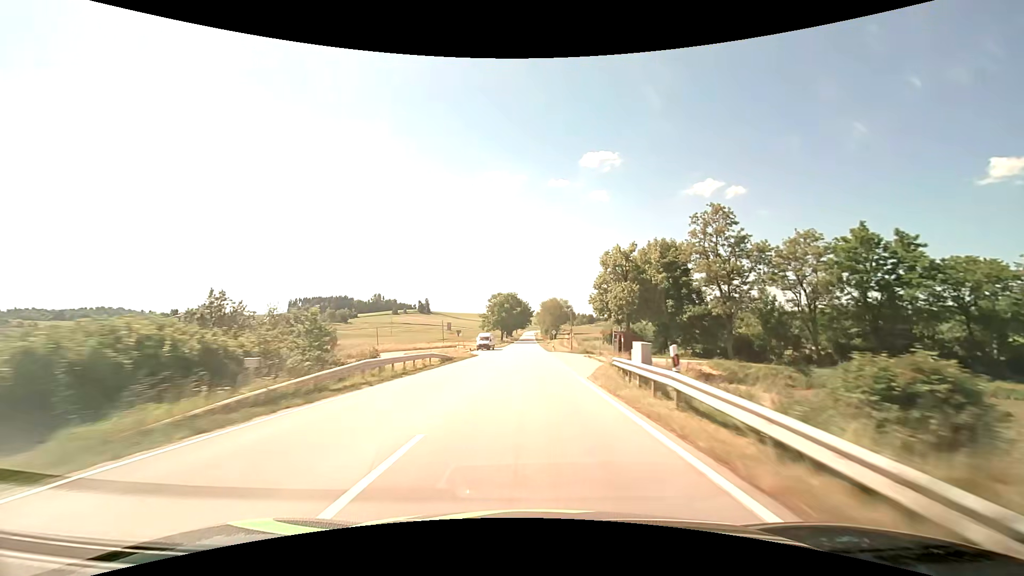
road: secondary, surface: asphalt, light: Day
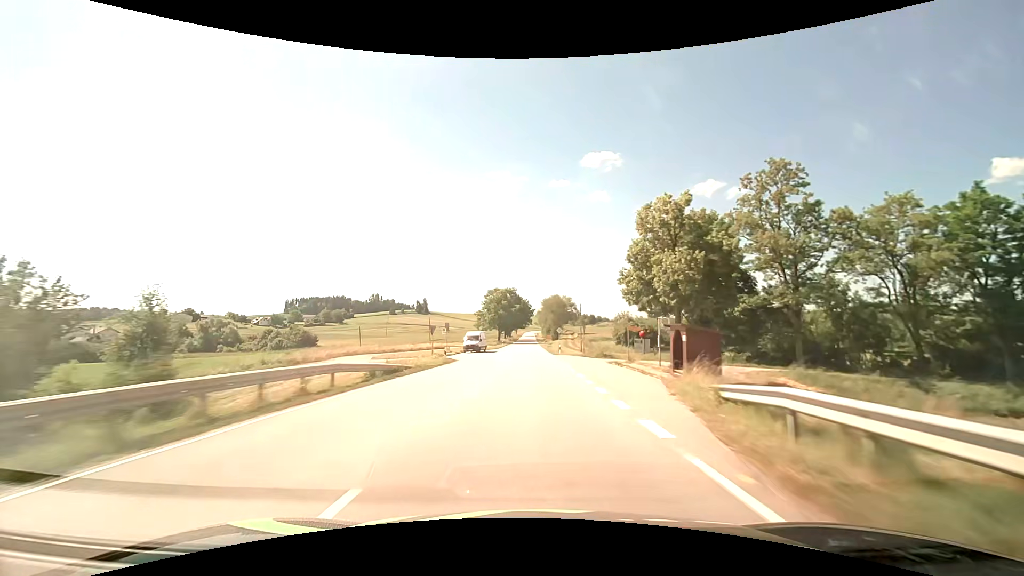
(0.0, +14.9) m; 0°
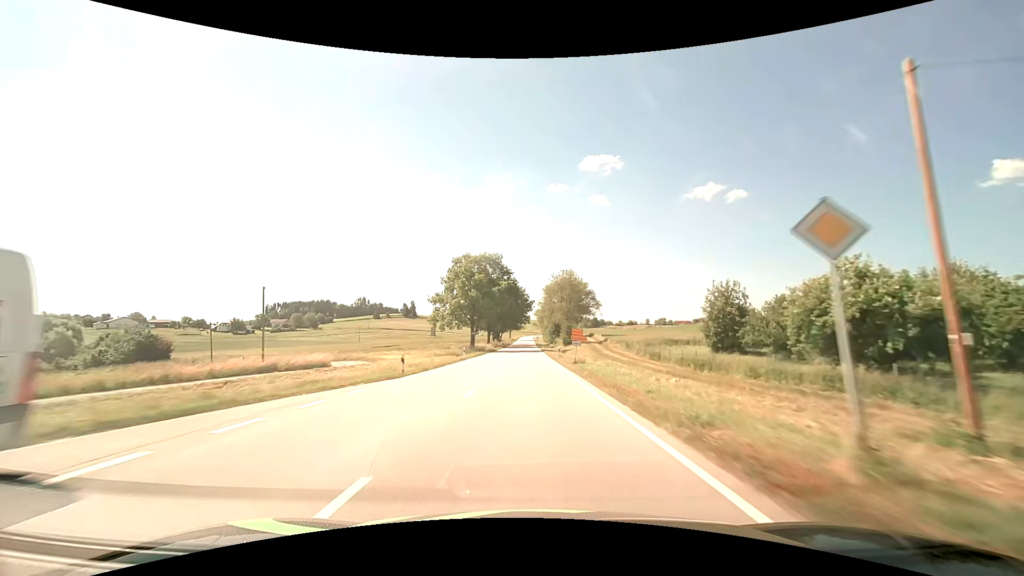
(0.0, +59.6) m; 0°
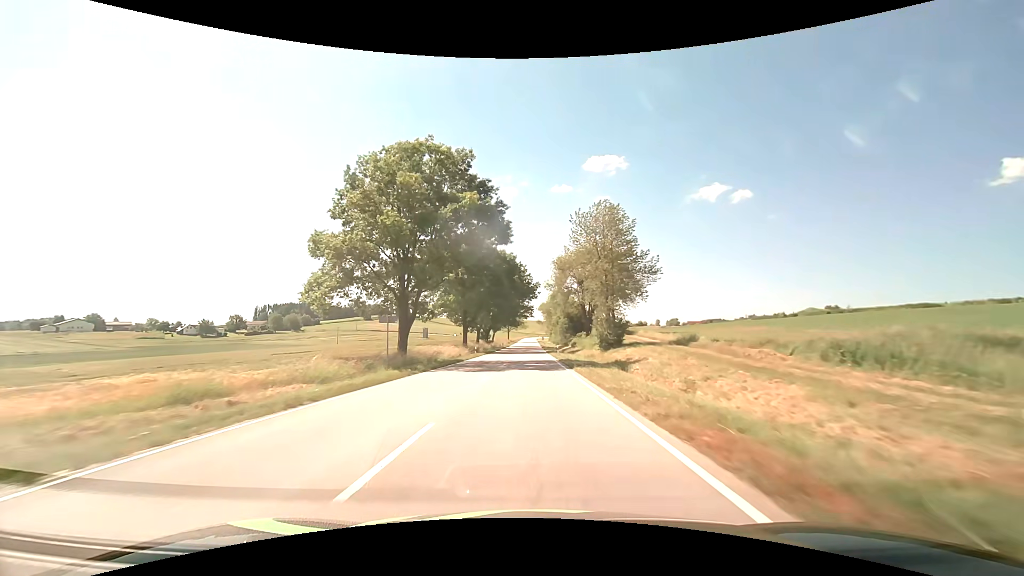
(-0.3, +44.4) m; 0°
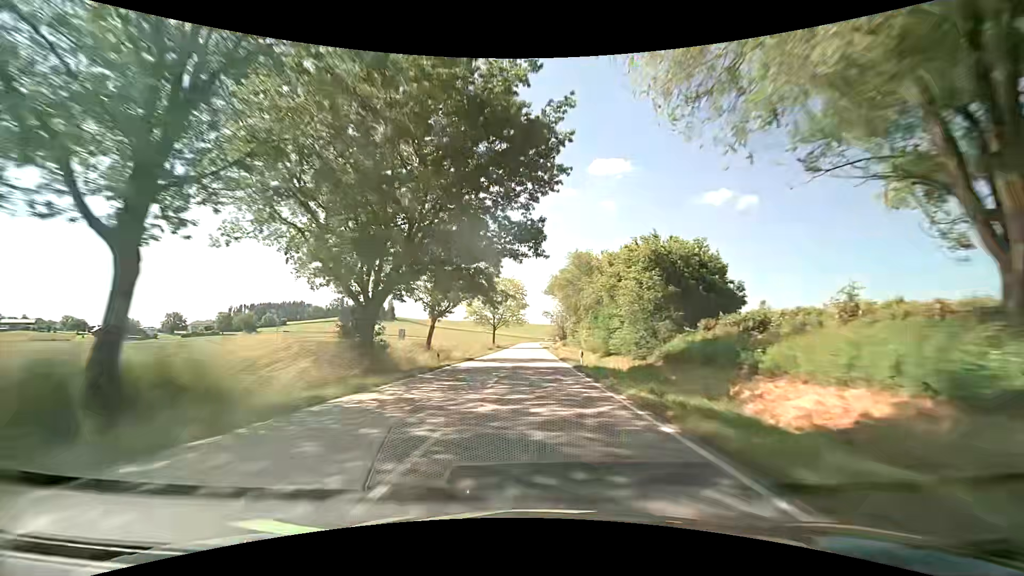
(-0.3, +72.9) m; 0°
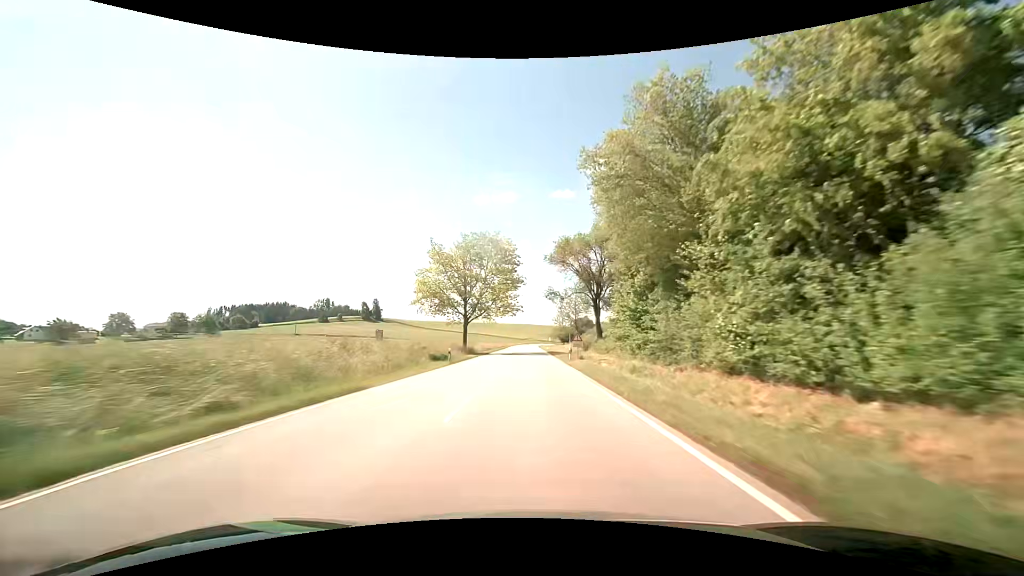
(+0.2, +42.7) m; +1°
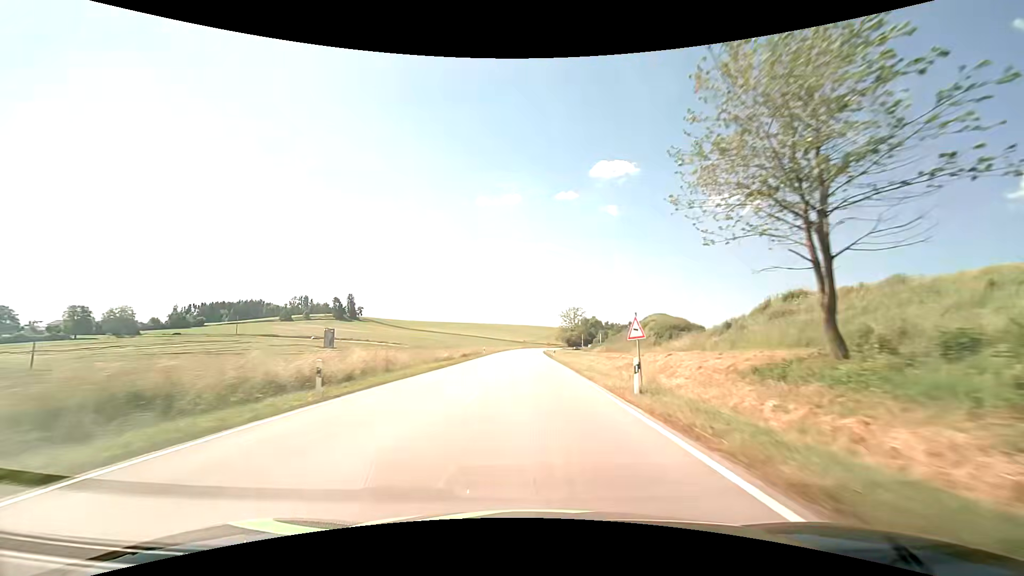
(-0.3, +69.2) m; 0°
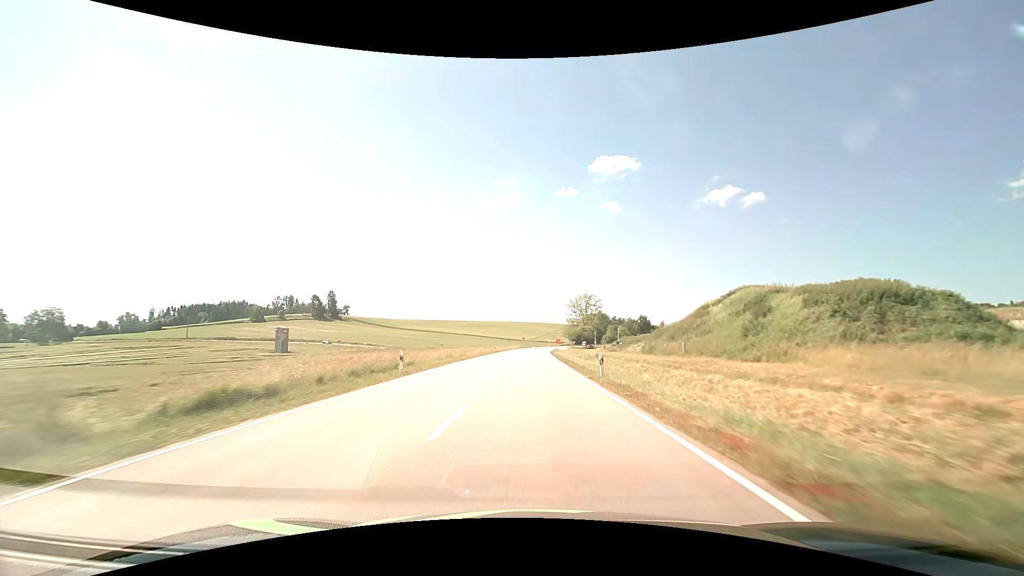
(-0.2, +40.4) m; 0°
(0, +10) (0, +20) (0, +30) (0, +40) (0, +50) (+1, +60) (+1, +70) (+1, +80) (+1, +90) (+2, +100) m
